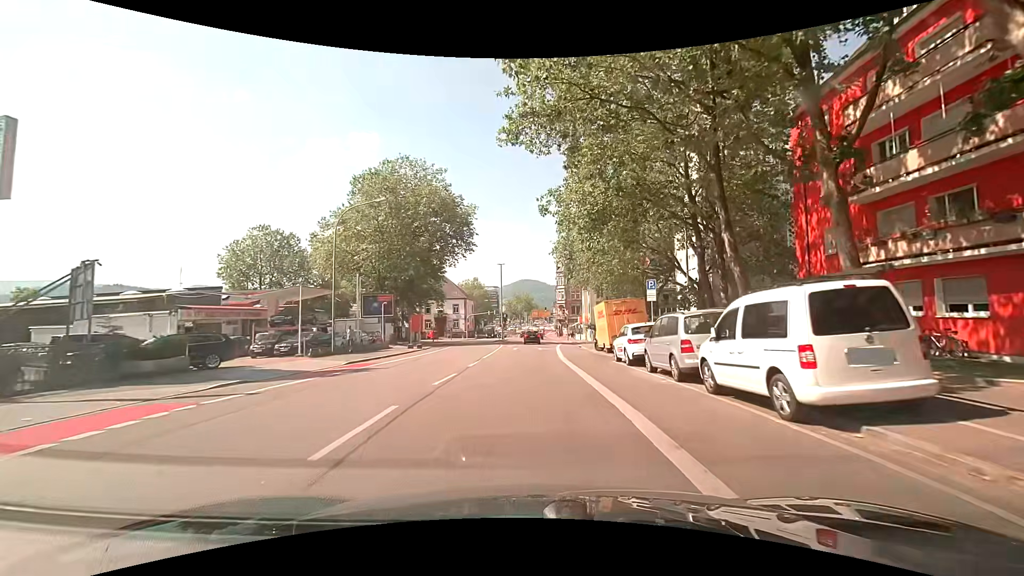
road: secondary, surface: asphalt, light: Day
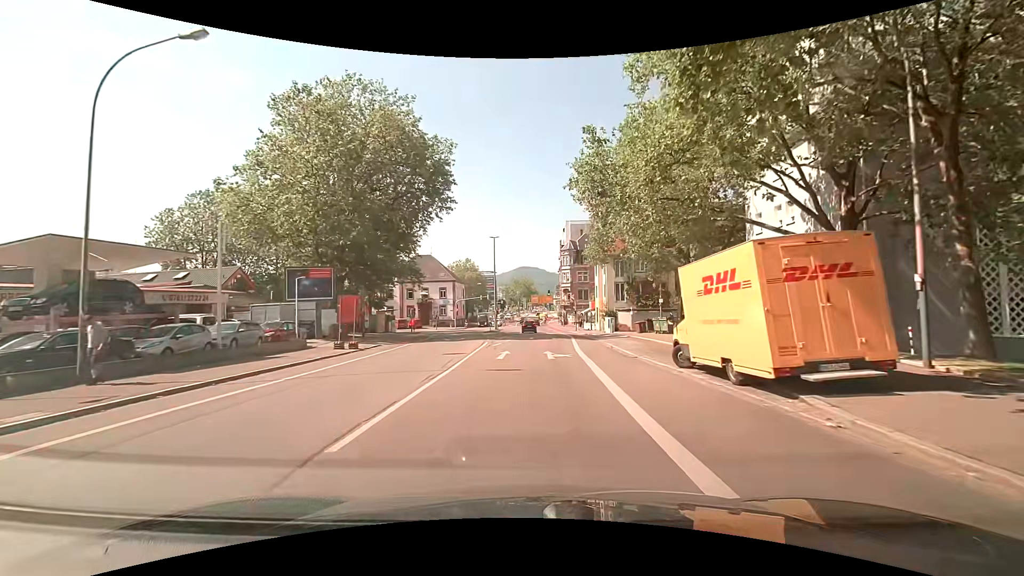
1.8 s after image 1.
(+0.2, +17.6) m; +2°
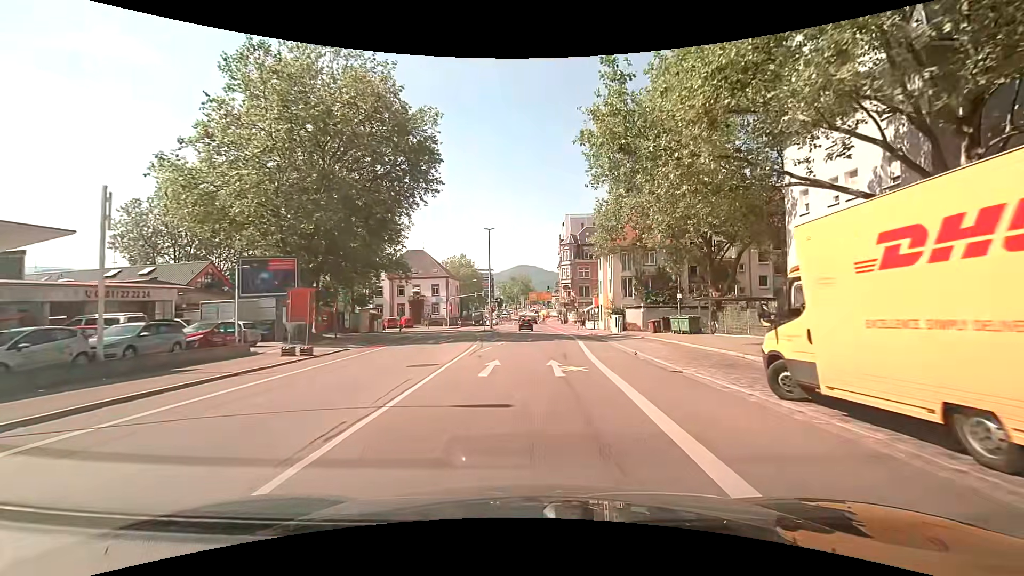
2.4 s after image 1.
(-0.1, +5.9) m; -1°
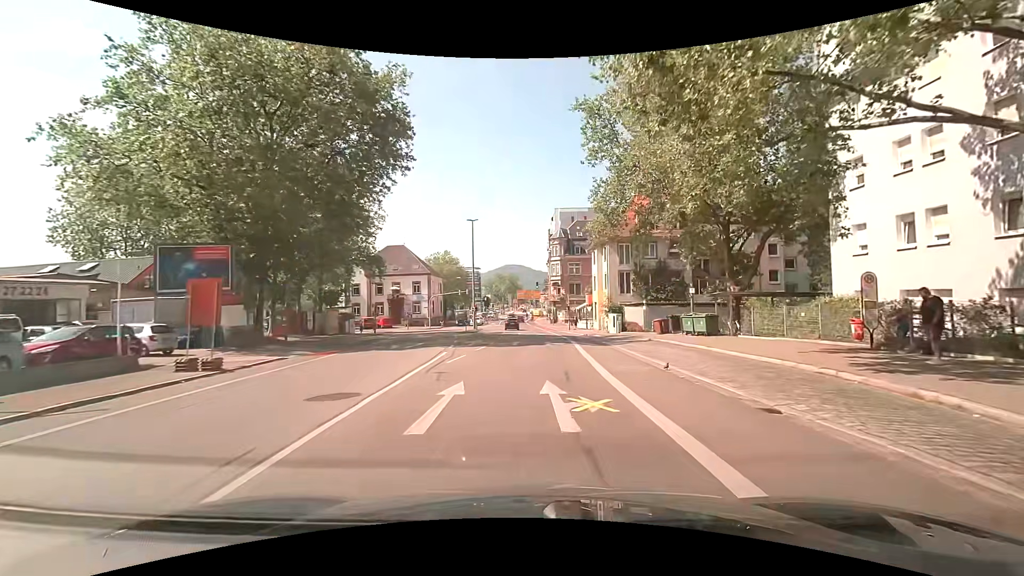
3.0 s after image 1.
(+0.1, +5.9) m; +1°
(0, +10) (+1, +20) (+1, +30) (+1, +40) (+1, +50) (+1, +60) (0, +70) (0, +80) (-1, +90) (-1, +100) m
